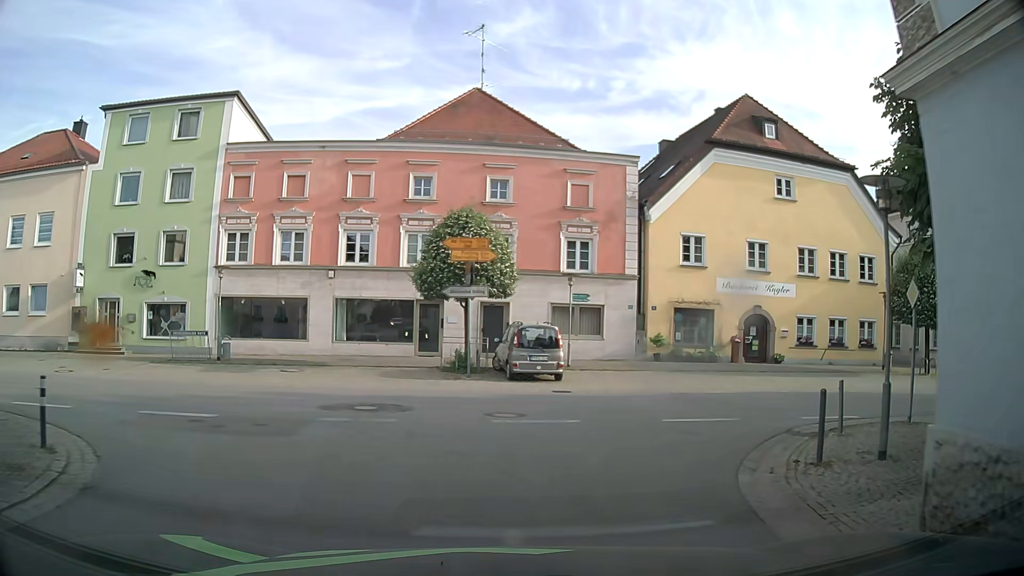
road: secondary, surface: asphalt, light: Day
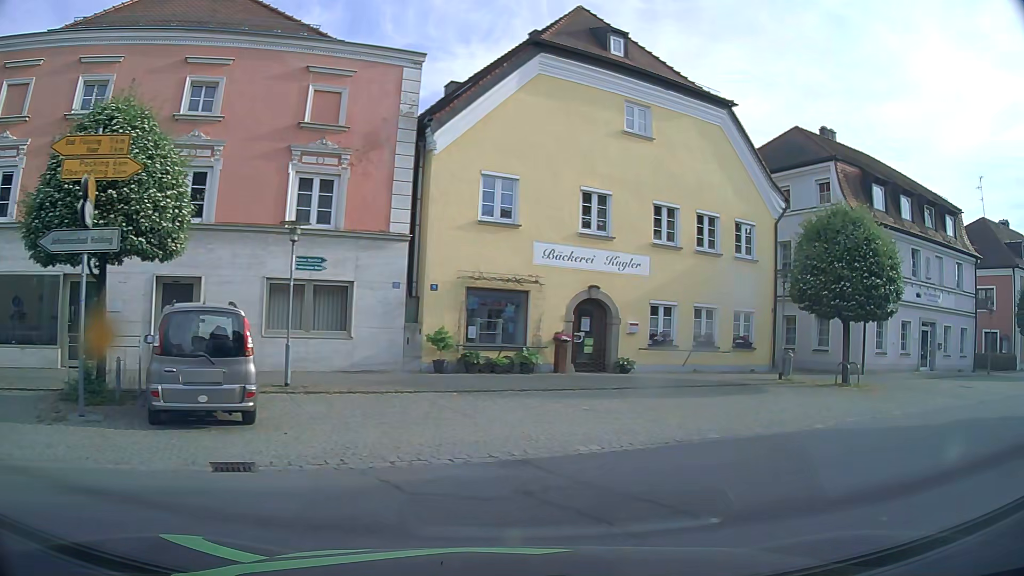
(+1.3, +10.1) m; +22°
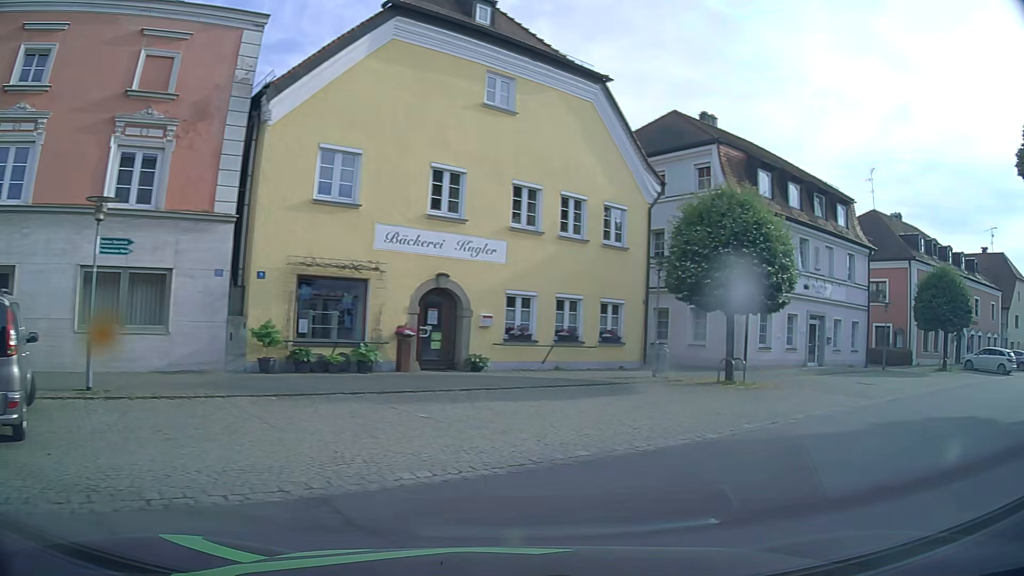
(+0.1, +2.2) m; +11°
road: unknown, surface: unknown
(+4, +9) (+12, +15) (+20, +21) (+29, +26) (+37, +31) (+46, +35) (+56, +39) (+65, +44) (+74, +48) (+82, +53) m
